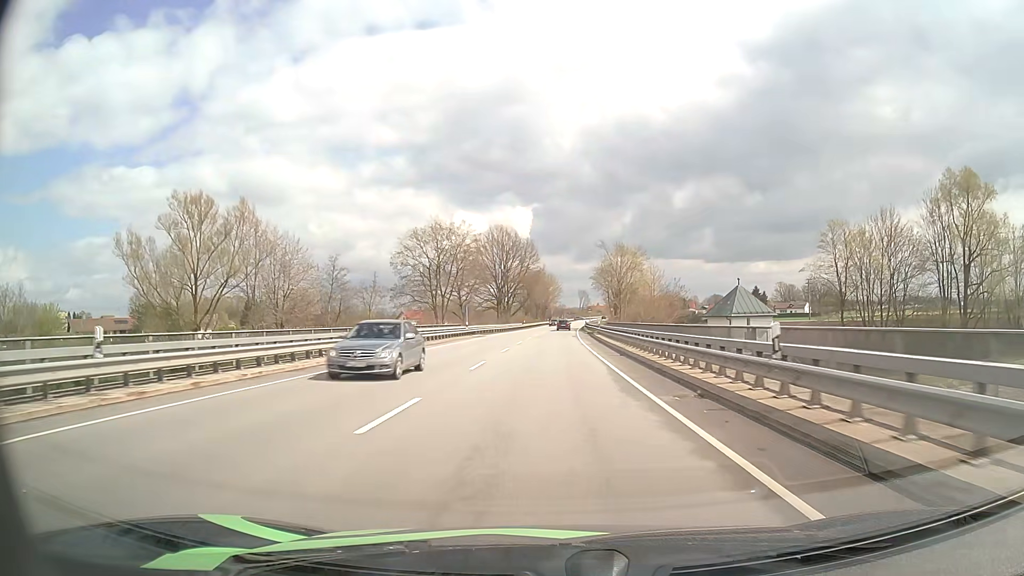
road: primary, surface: asphalt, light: Day
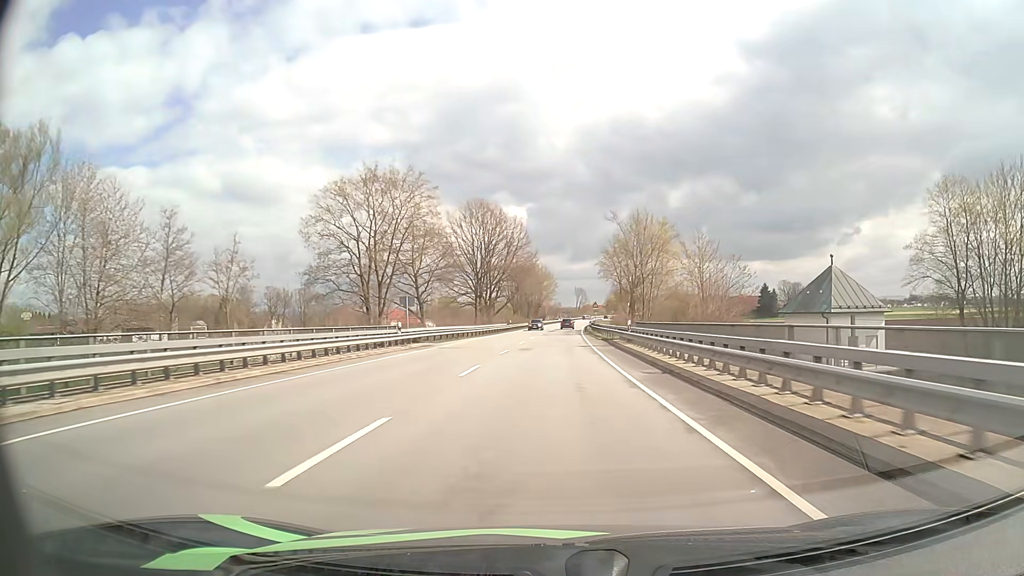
(+0.1, +25.3) m; +1°
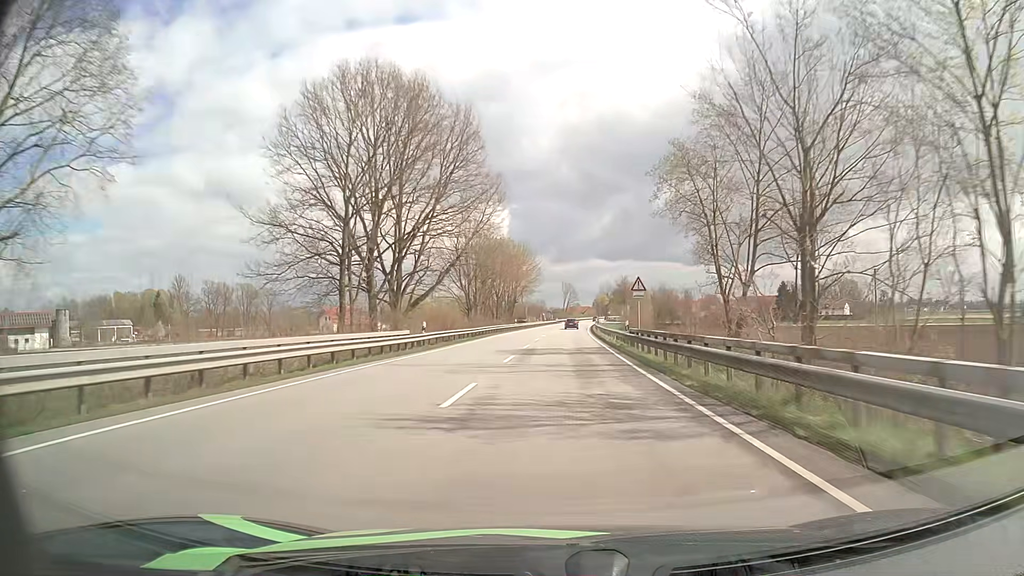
(+0.5, +51.0) m; +1°
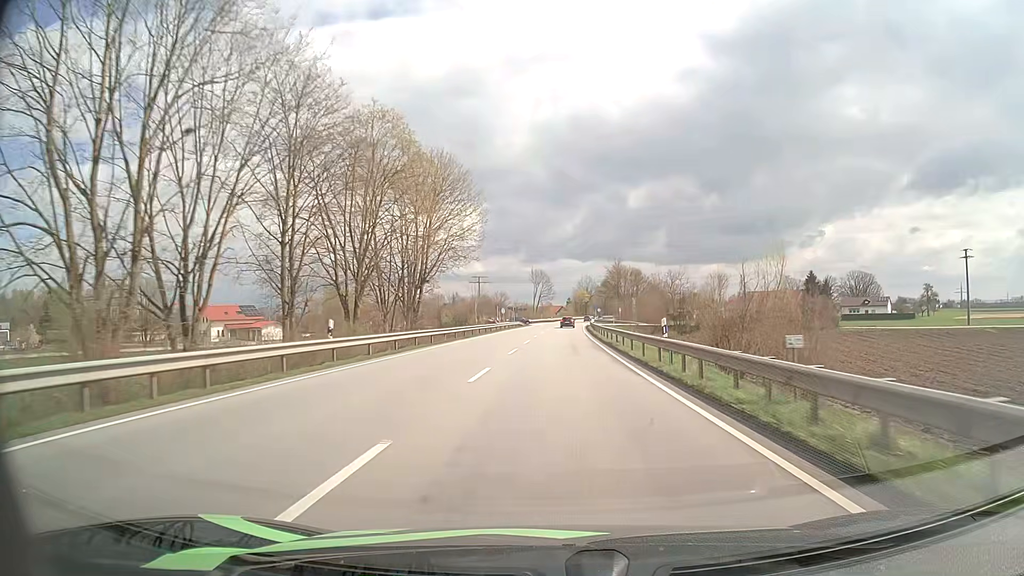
(+1.9, +63.2) m; +3°
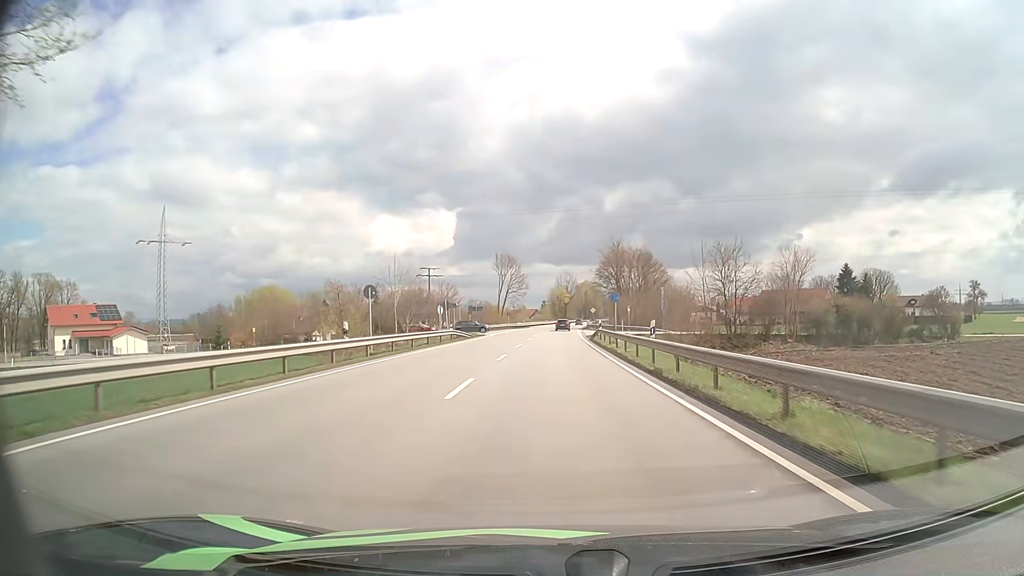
(+0.5, +47.6) m; +2°
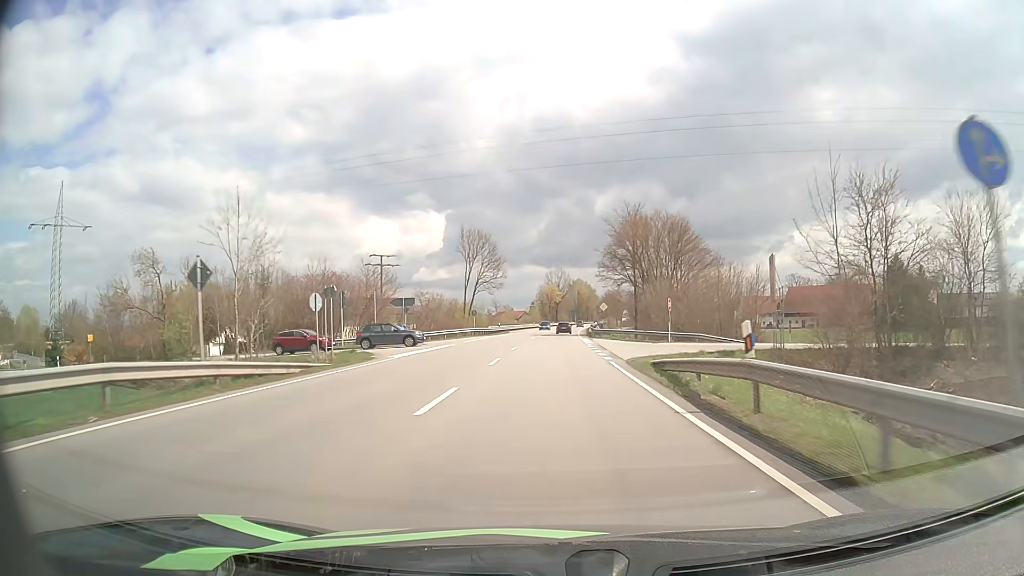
(+0.3, +35.8) m; +1°
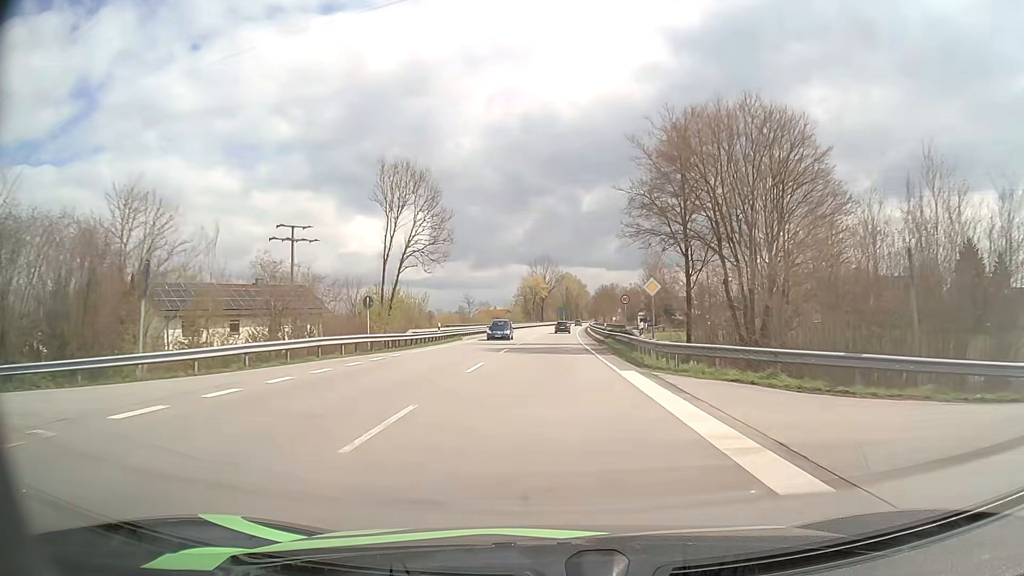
(+0.4, +36.9) m; +1°
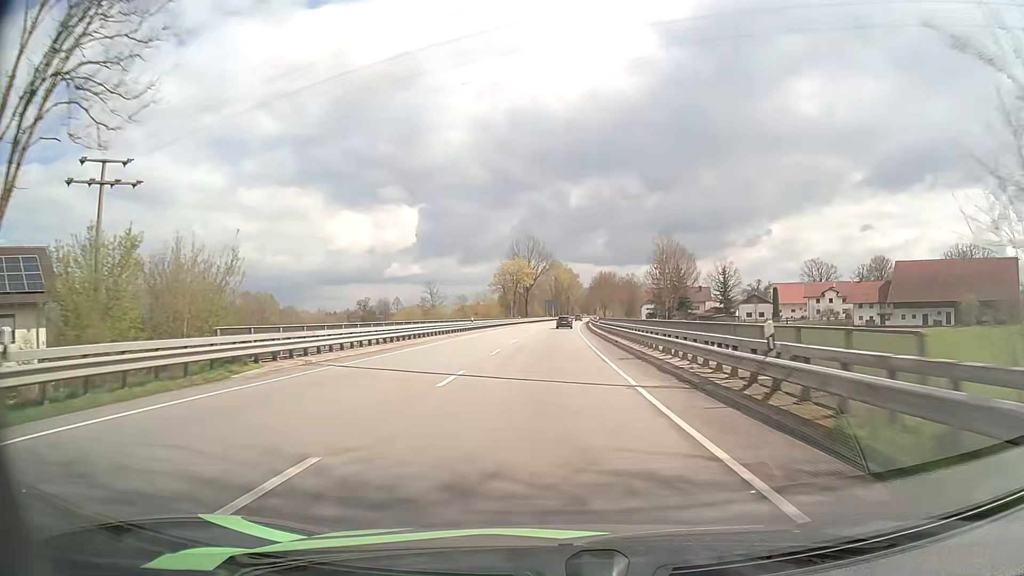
(+0.3, +38.0) m; +1°
(0, +10) (0, +20) (0, +30) (0, +40) (+1, +50) (+1, +60) (+1, +70) (+1, +80) (+2, +90) (+2, +100) m
